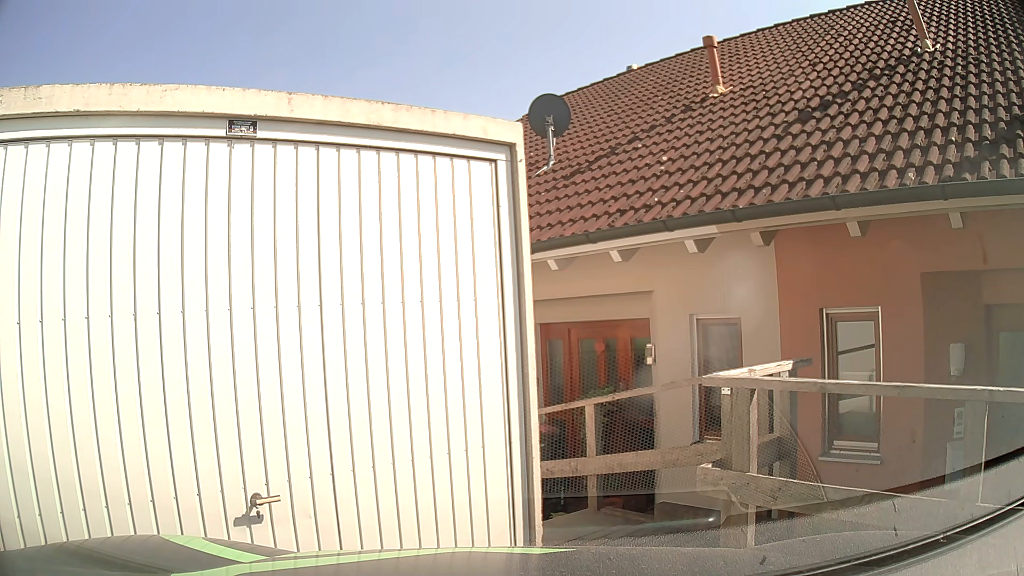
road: residential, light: Day
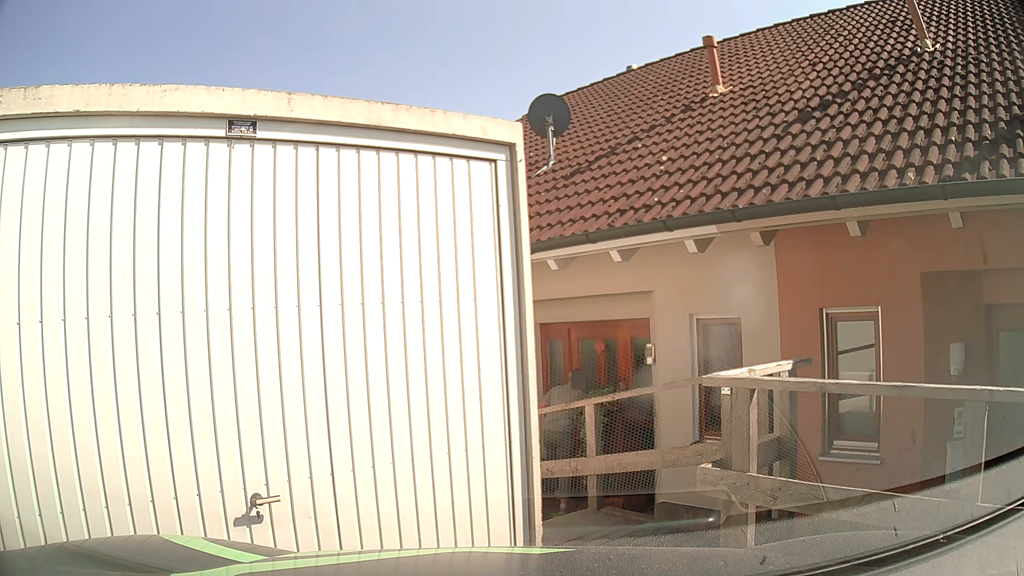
(0.0, 0.0) m; 0°
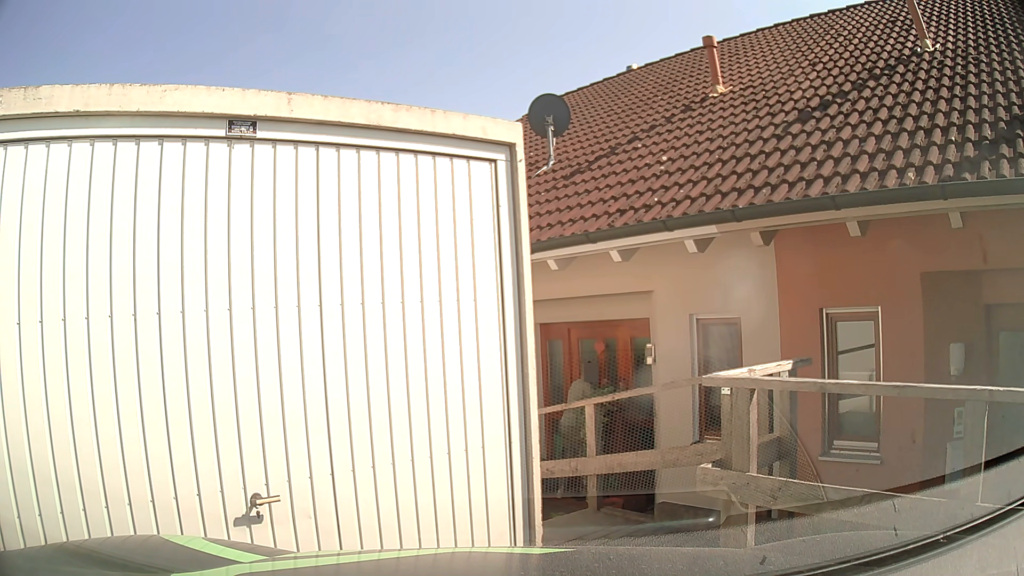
(0.0, 0.0) m; 0°
